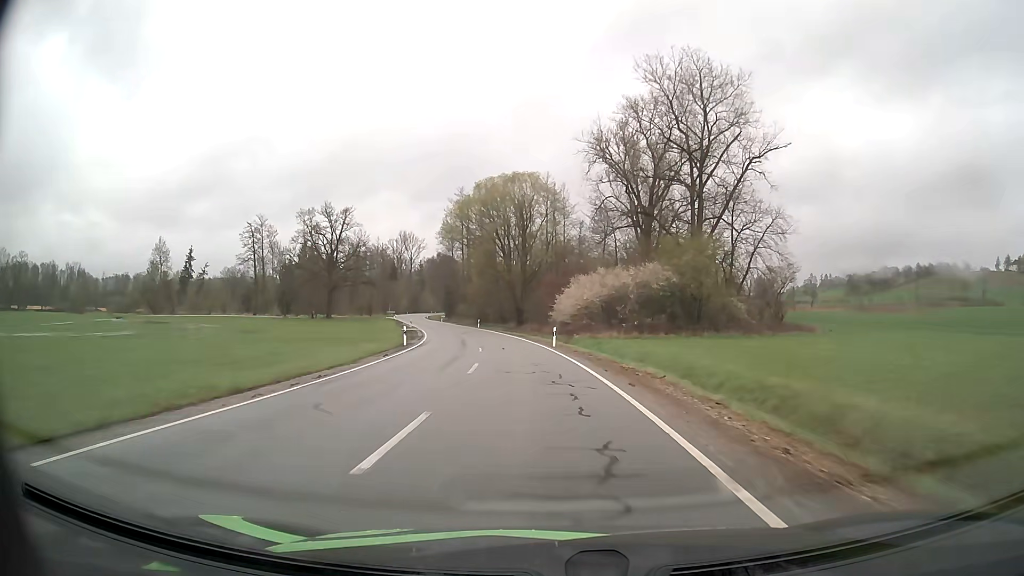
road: secondary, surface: asphalt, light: Day
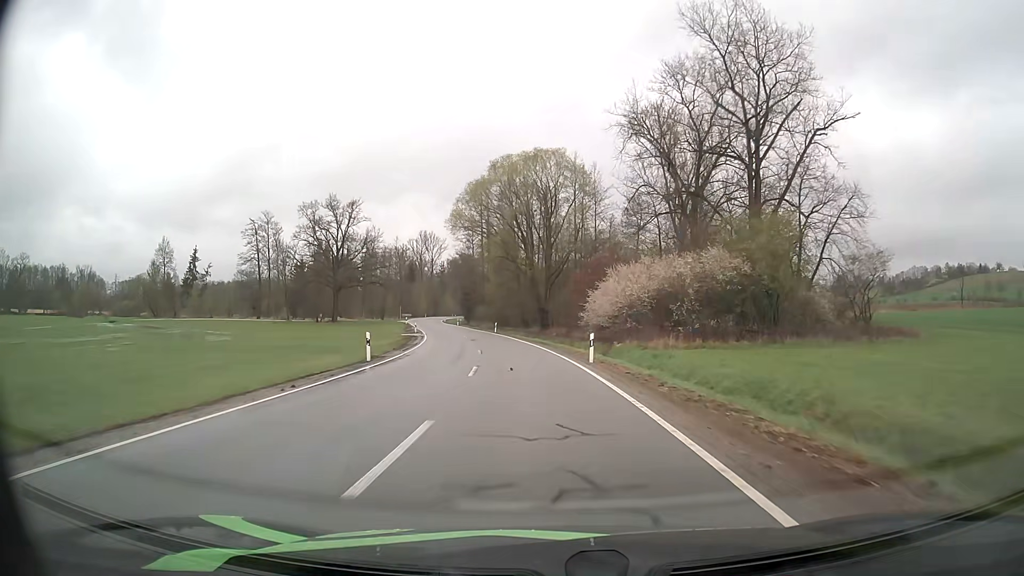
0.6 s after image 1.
(-0.2, +12.1) m; -2°
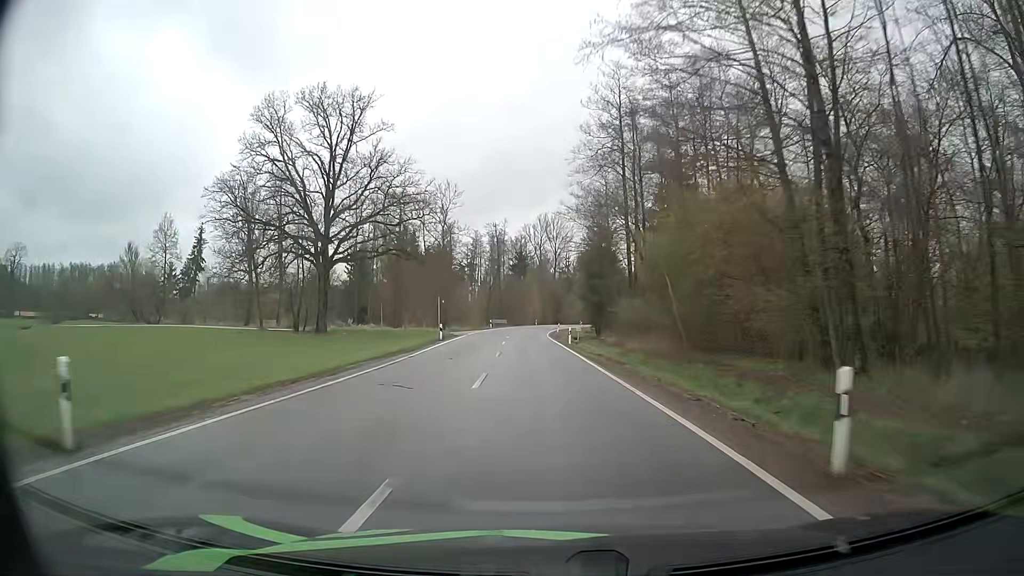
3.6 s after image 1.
(-6.6, +61.2) m; -12°
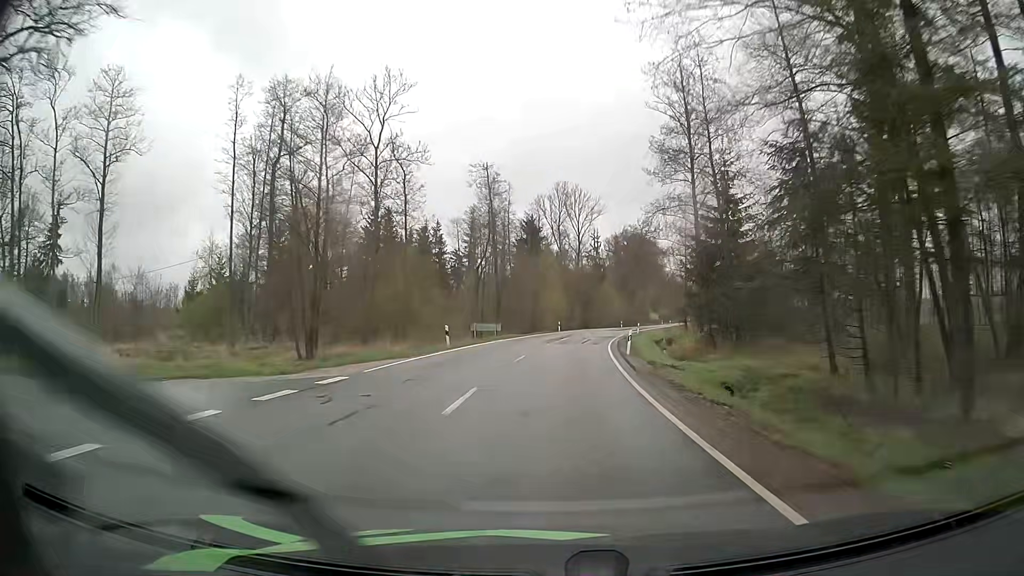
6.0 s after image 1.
(-1.6, +49.8) m; -2°
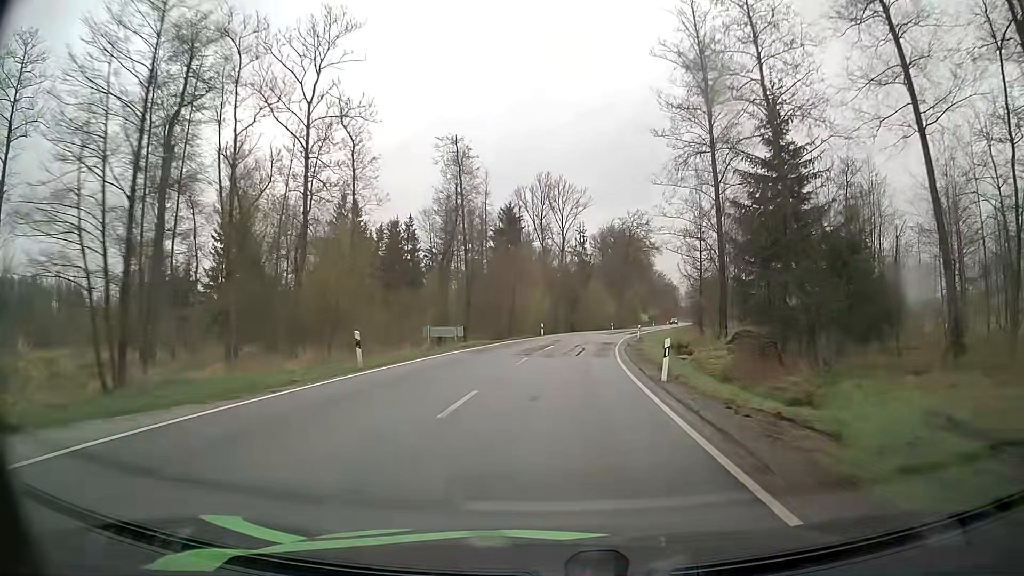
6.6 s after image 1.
(+0.1, +12.2) m; +1°
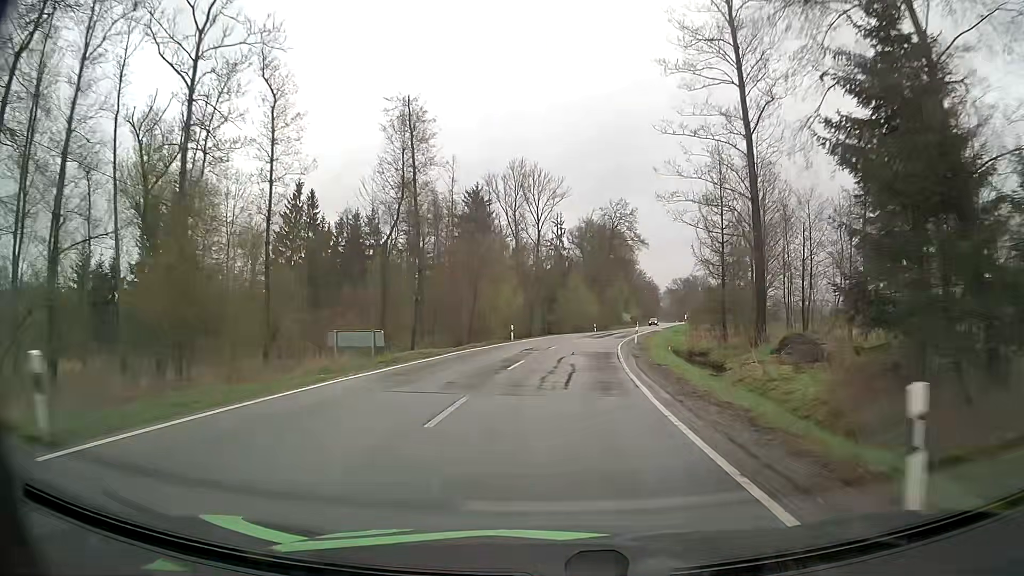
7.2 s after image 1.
(+0.2, +12.1) m; +2°
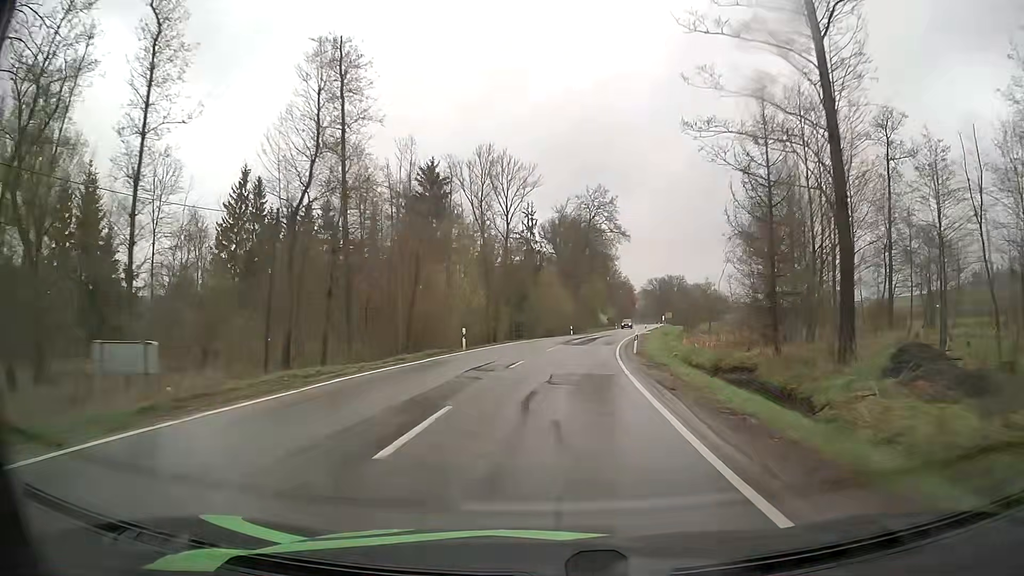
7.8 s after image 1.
(+0.2, +12.0) m; +2°
